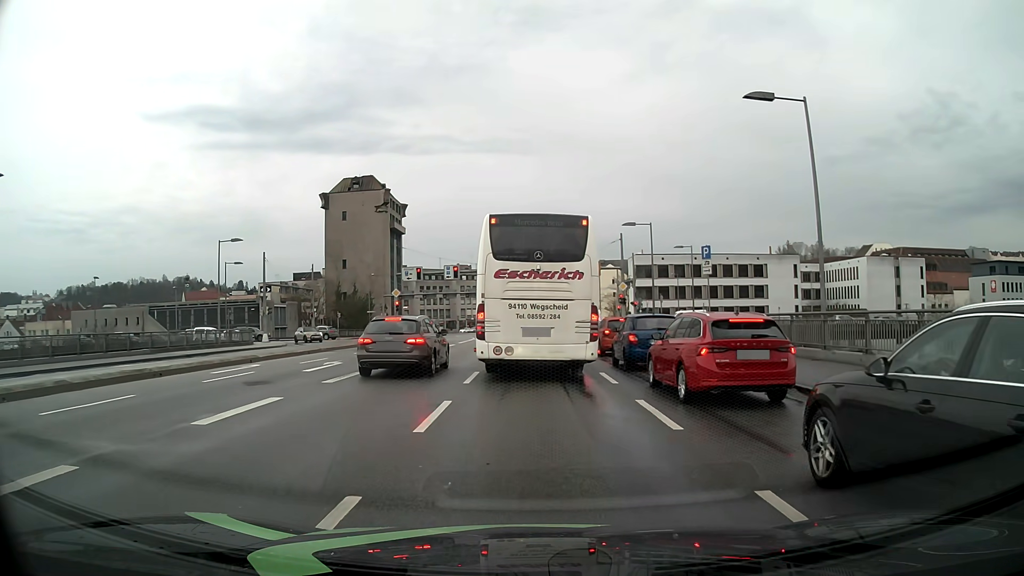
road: primary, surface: asphalt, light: Day
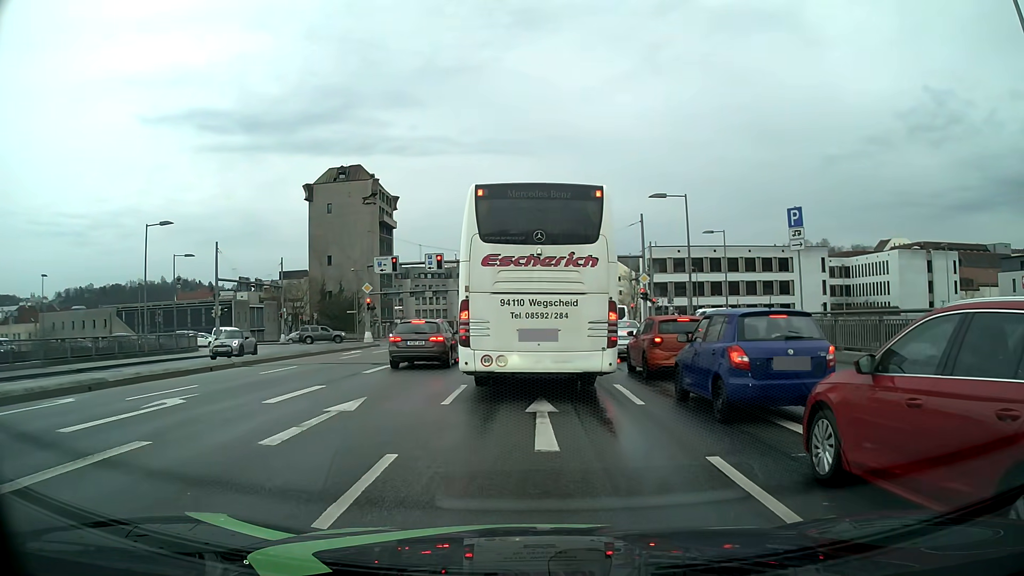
(0.0, +10.3) m; 0°
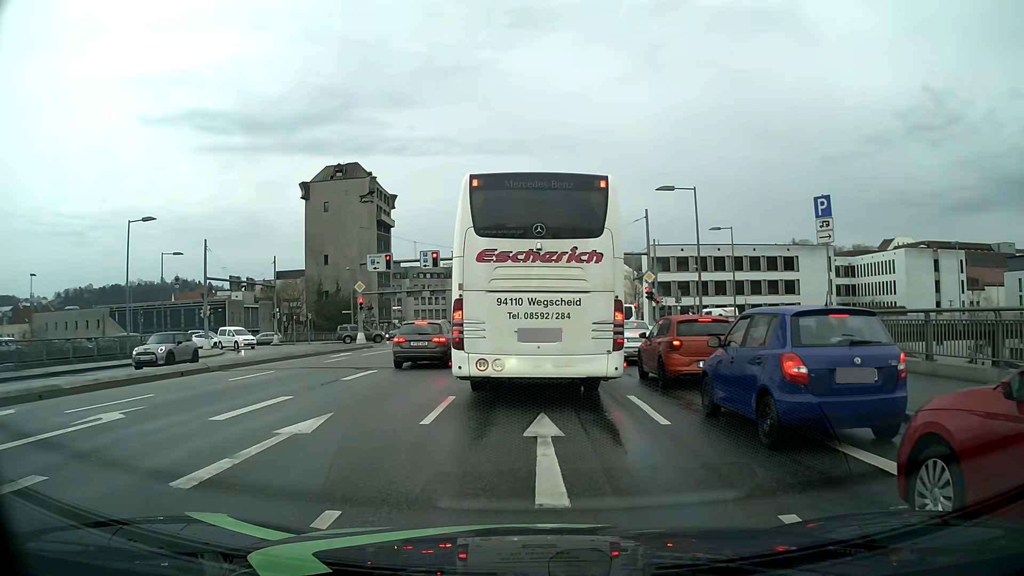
(0.0, +2.0) m; 0°
